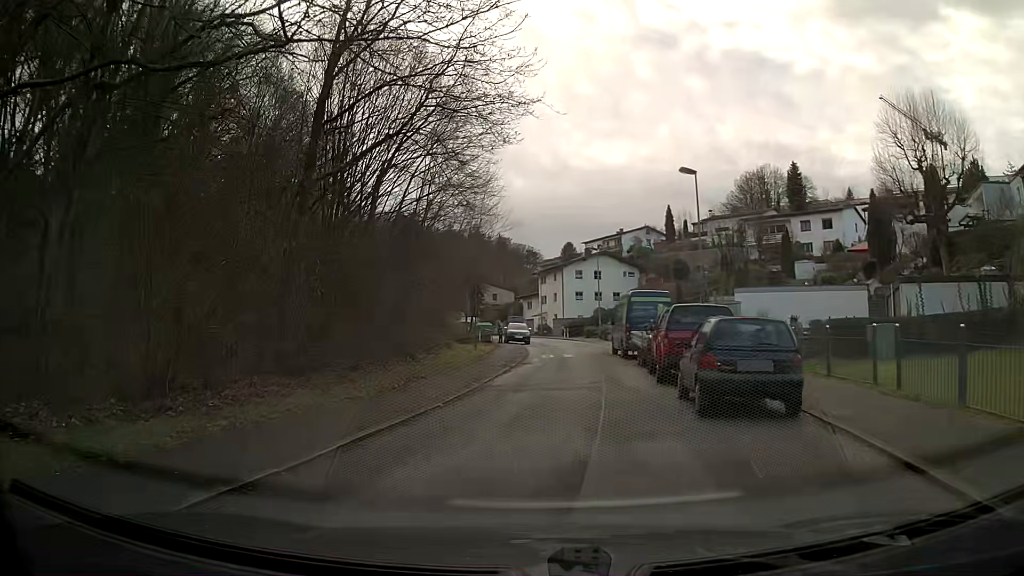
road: residential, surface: asphalt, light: Day
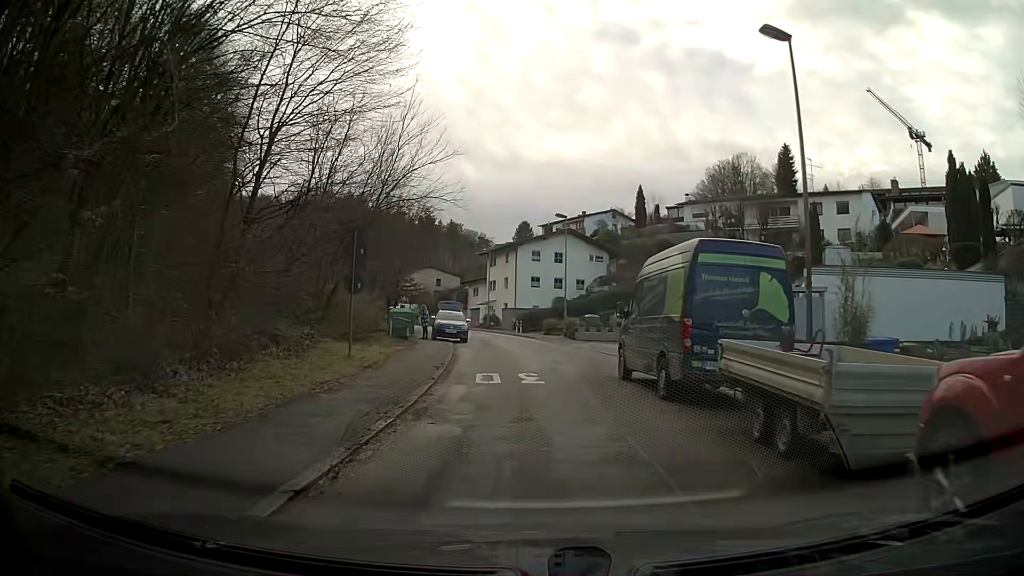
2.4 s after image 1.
(+0.5, +15.6) m; +4°
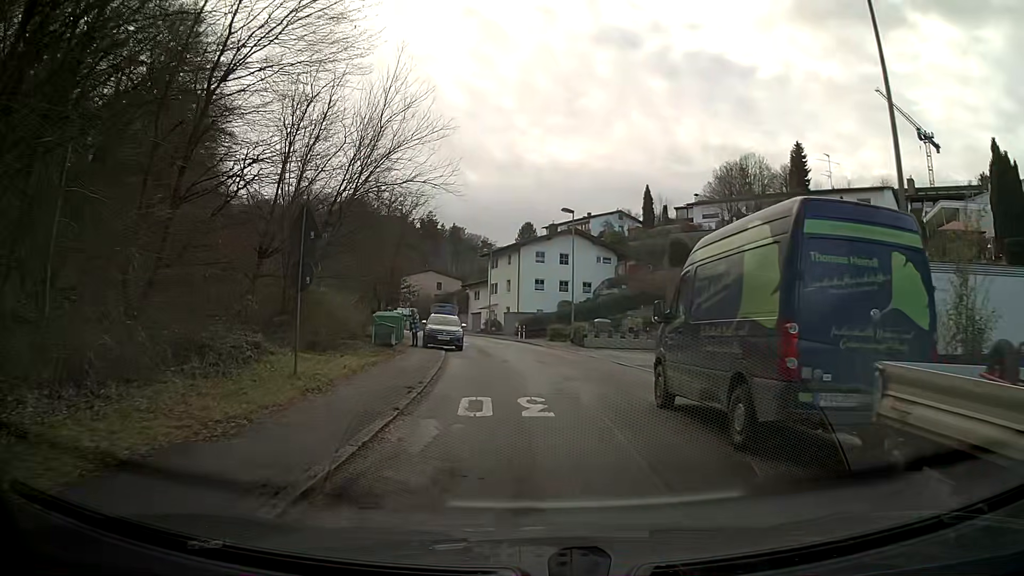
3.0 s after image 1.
(0.0, +4.1) m; 0°
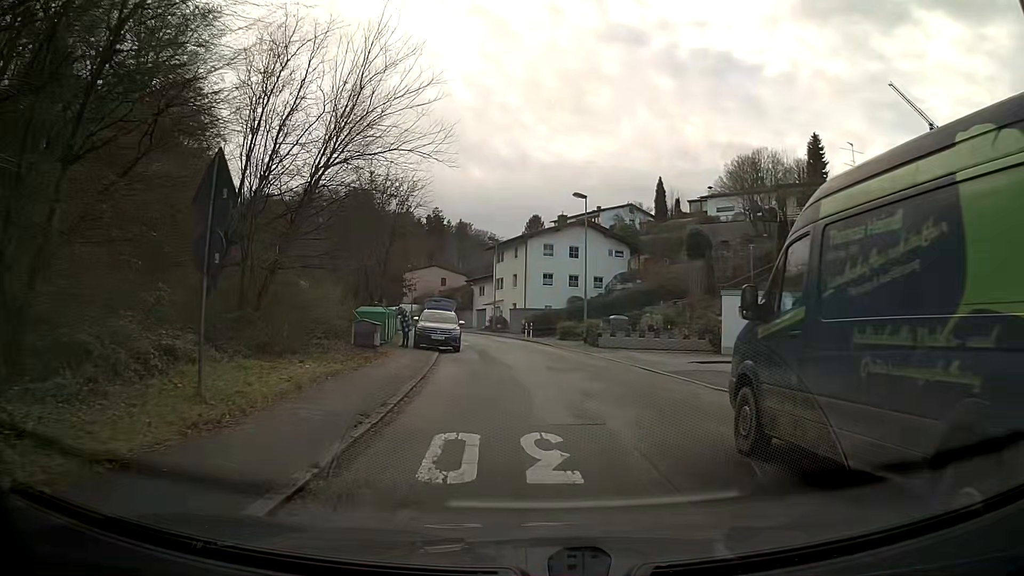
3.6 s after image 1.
(0.0, +4.1) m; 0°
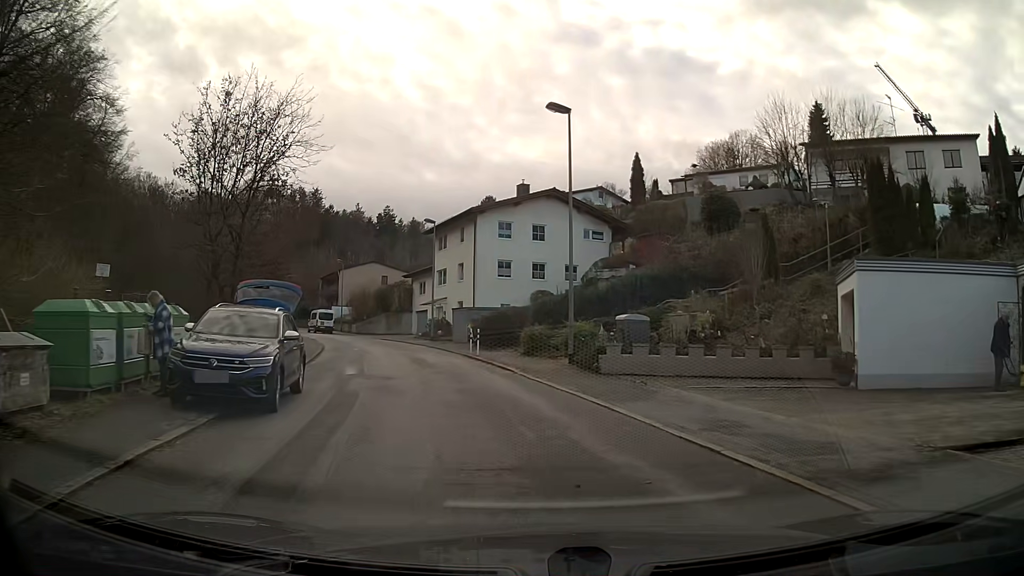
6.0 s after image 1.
(+0.4, +16.1) m; +3°
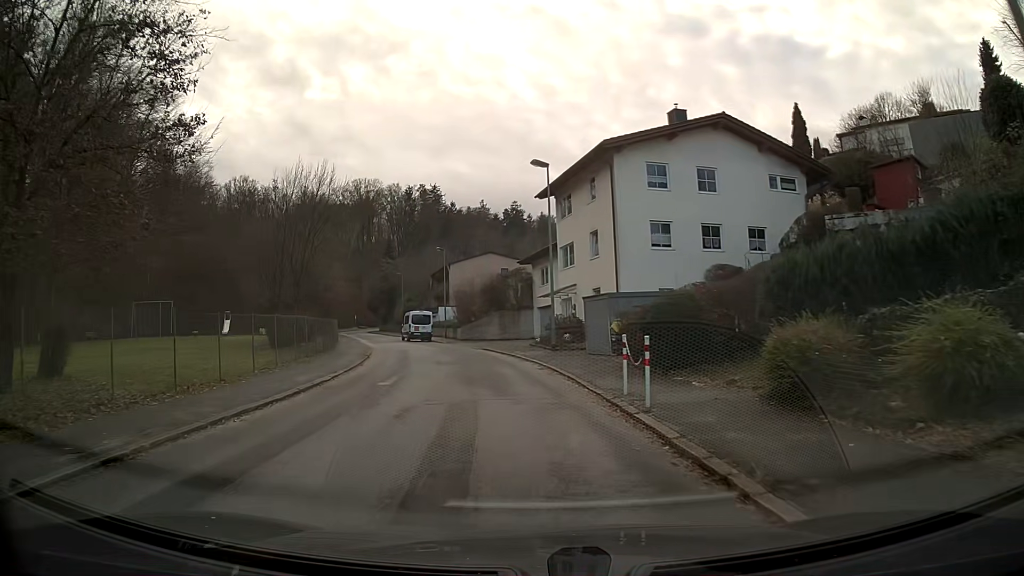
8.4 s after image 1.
(-1.6, +16.8) m; -12°
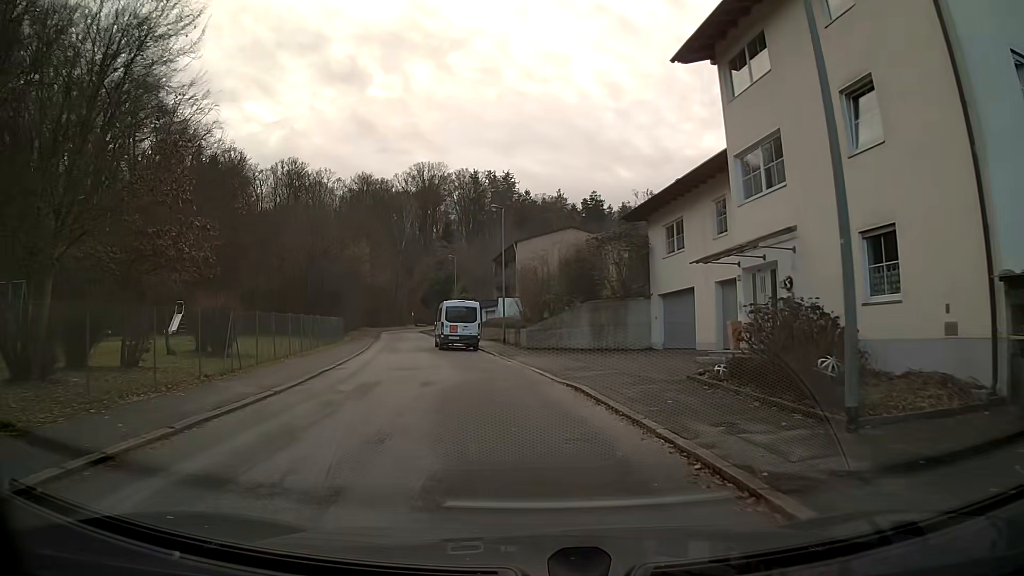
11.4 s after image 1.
(-1.3, +21.5) m; -6°
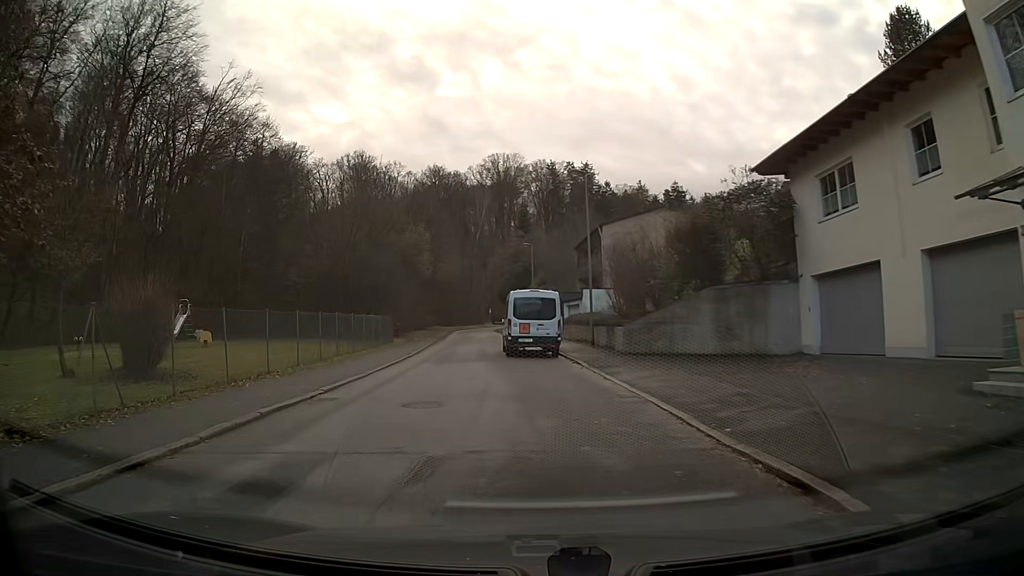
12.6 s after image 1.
(-0.6, +8.8) m; -8°
(-1, +10) (-2, +20) (-2, +30) (-2, +40) (-2, +50) (-2, +60) (-3, +70) (-3, +80) (-3, +90) (-3, +100) m
